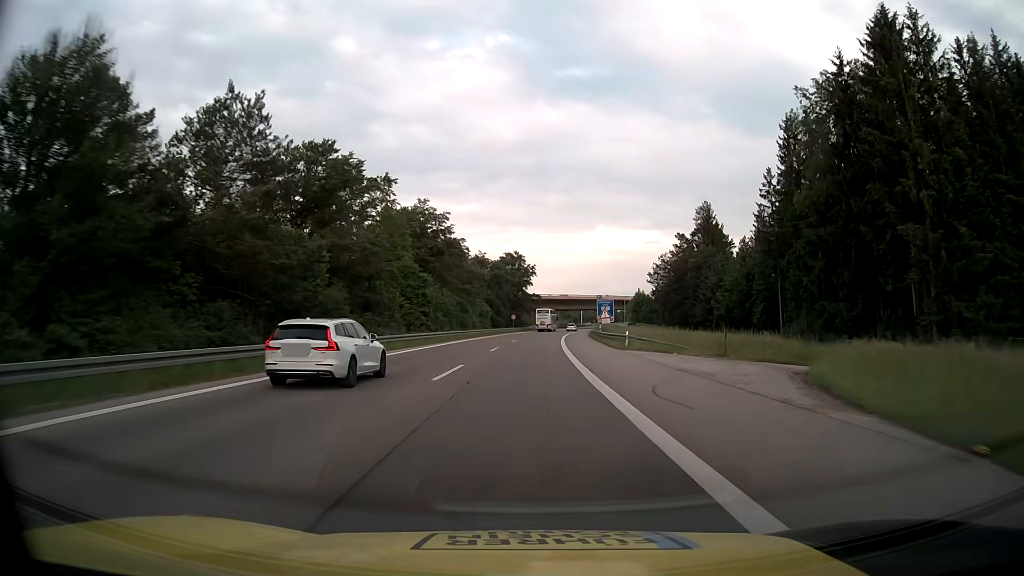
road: motorway_link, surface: asphalt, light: Day
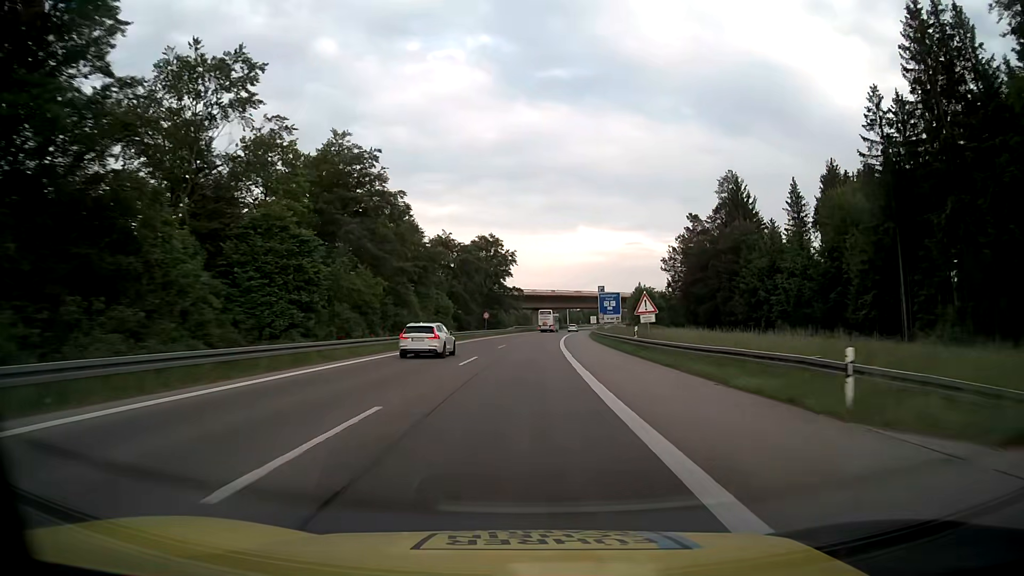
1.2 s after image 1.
(+0.5, +29.4) m; +2°
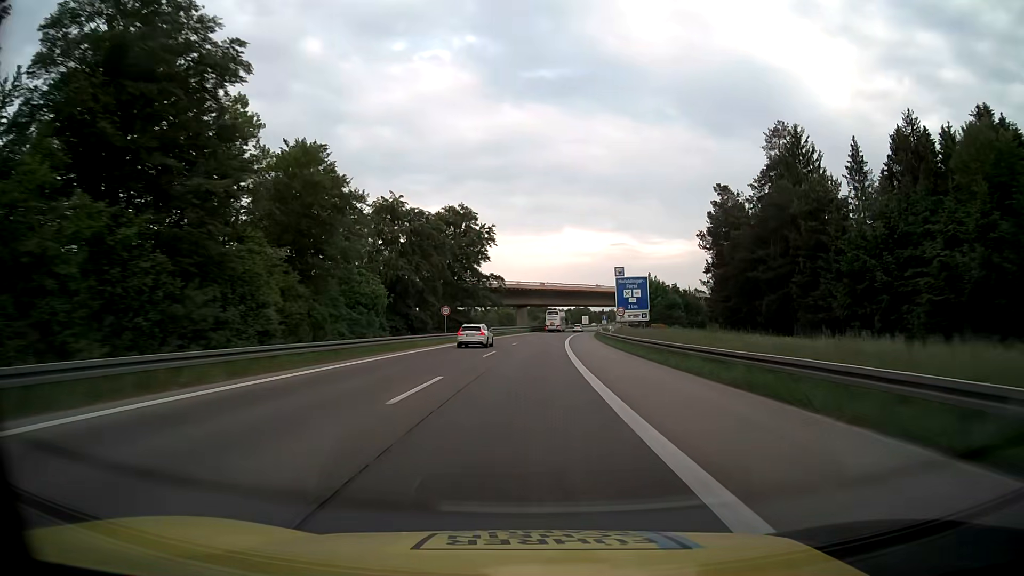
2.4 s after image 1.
(+0.3, +29.0) m; +1°
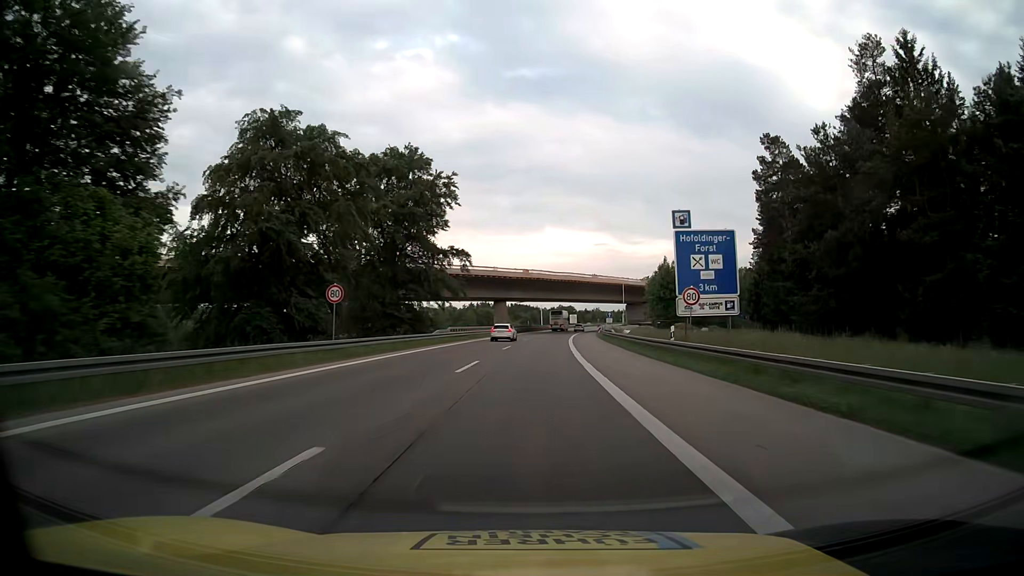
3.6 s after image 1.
(+0.3, +28.6) m; +1°
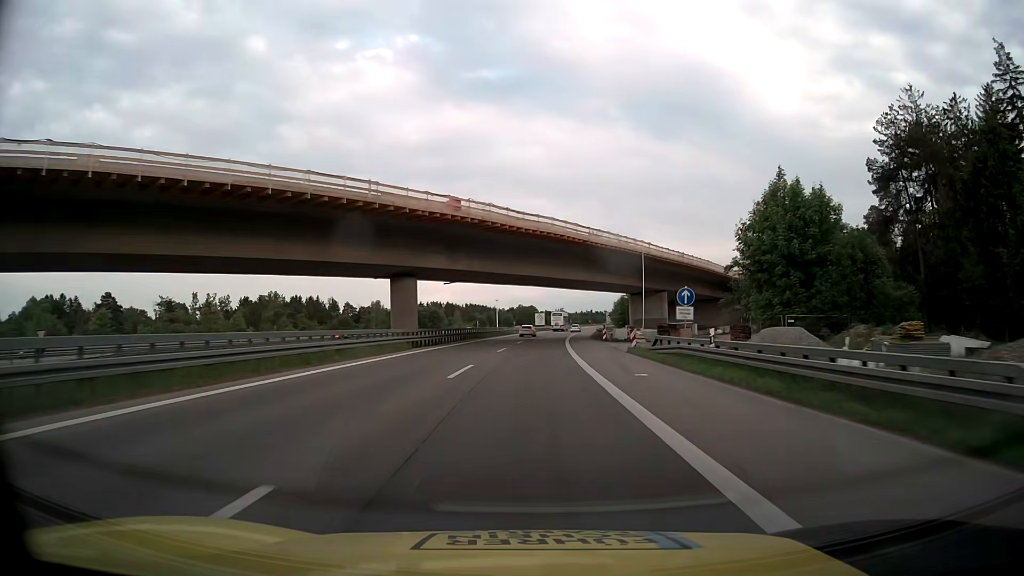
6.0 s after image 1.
(+1.9, +55.6) m; +4°
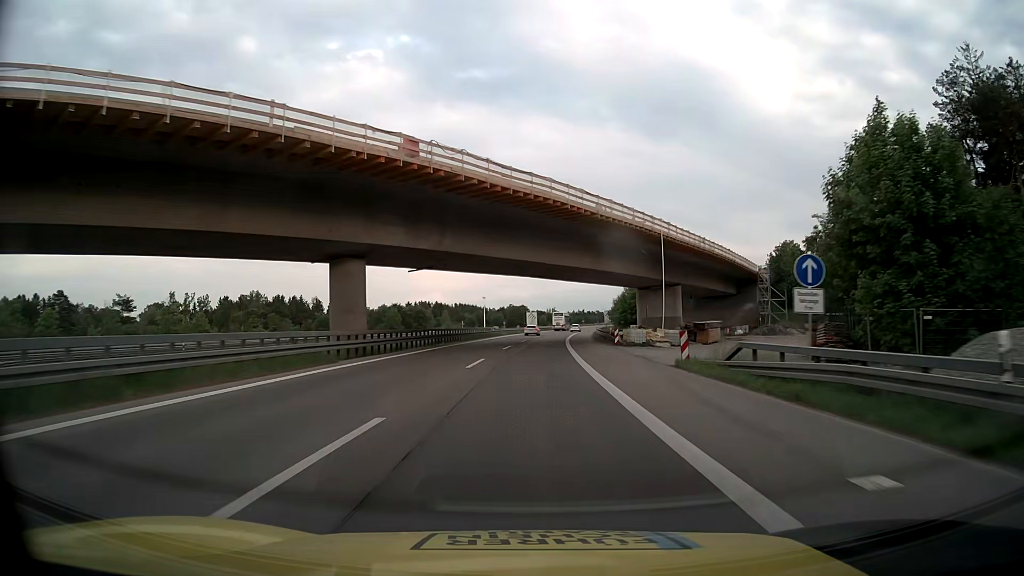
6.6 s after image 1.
(+0.1, +13.7) m; +1°
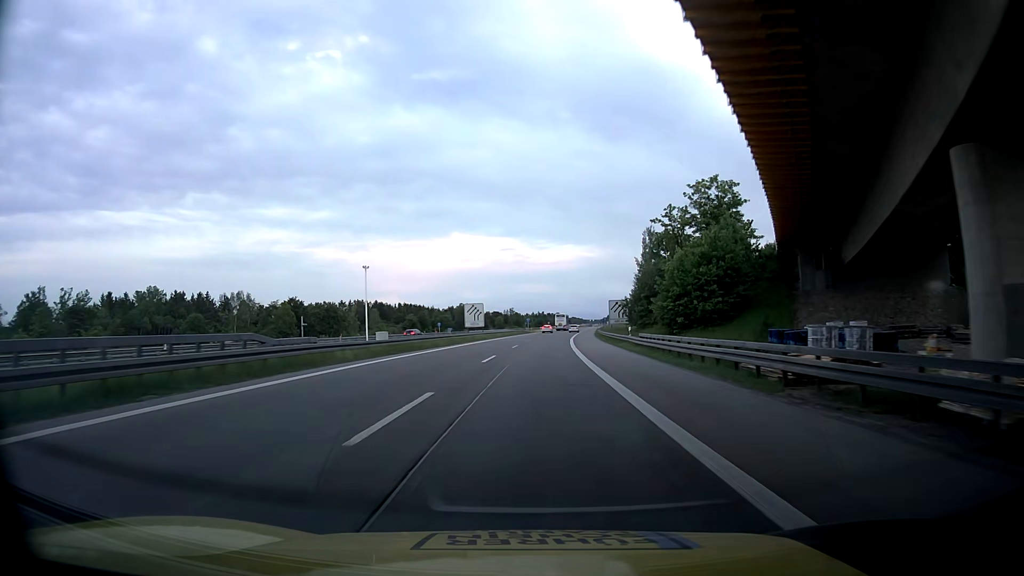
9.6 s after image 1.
(+2.4, +68.1) m; +4°
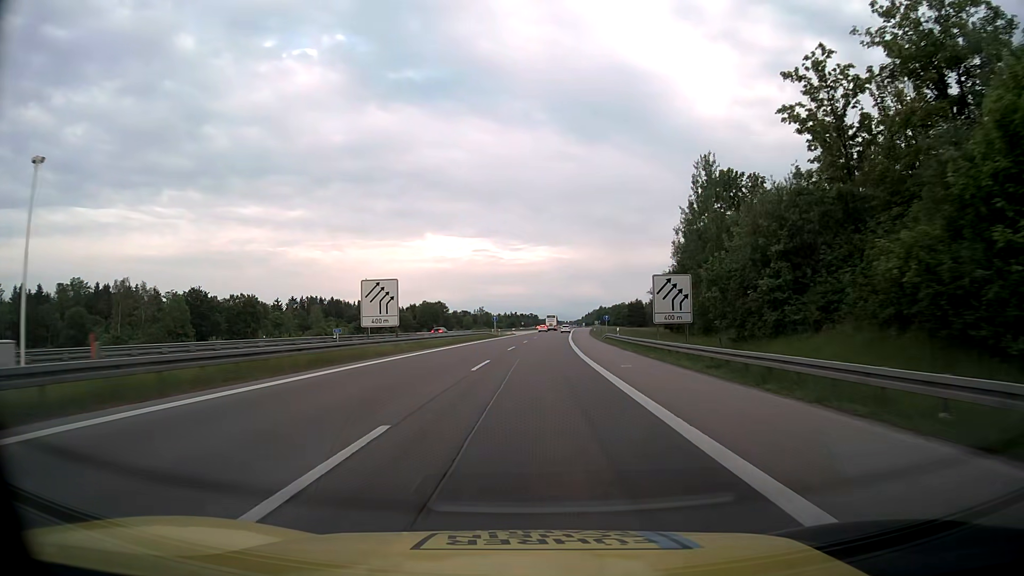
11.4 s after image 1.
(+0.6, +40.7) m; +2°
(0, +10) (0, +20) (0, +30) (+1, +40) (+1, +50) (+2, +60) (+2, +70) (+3, +80) (+4, +90) (+4, +100) m
